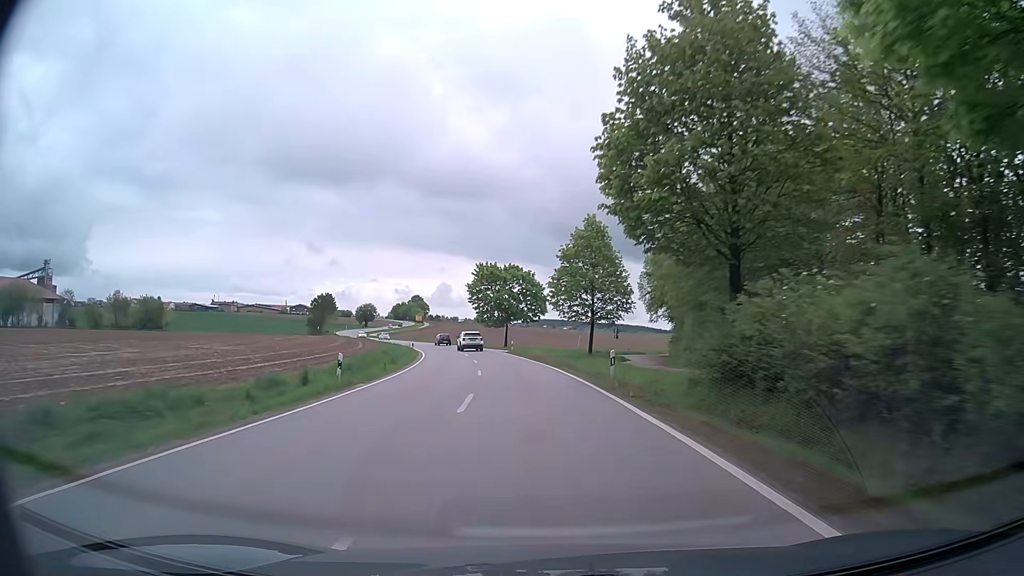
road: secondary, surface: asphalt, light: Day
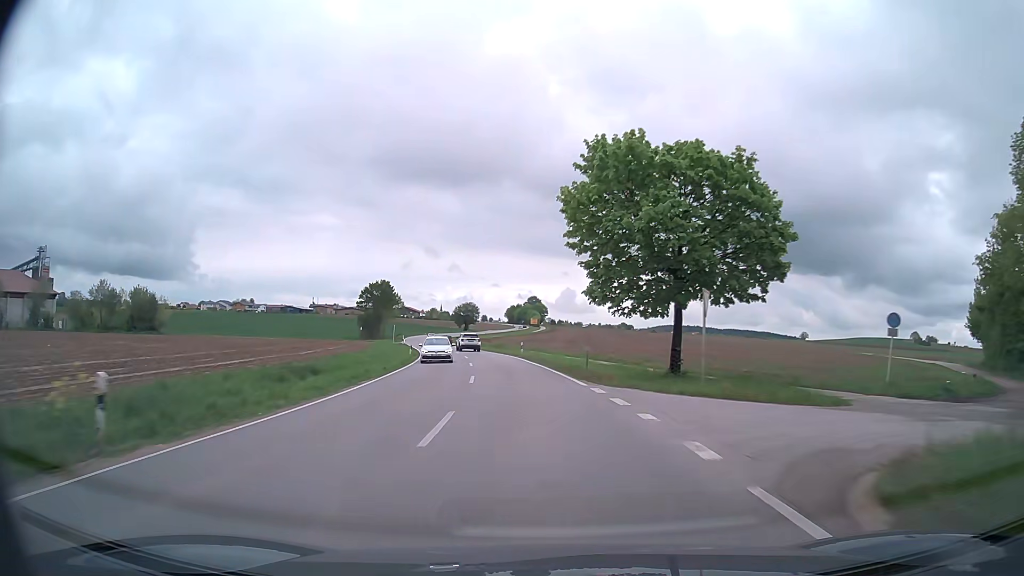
(-4.4, +52.7) m; -10°
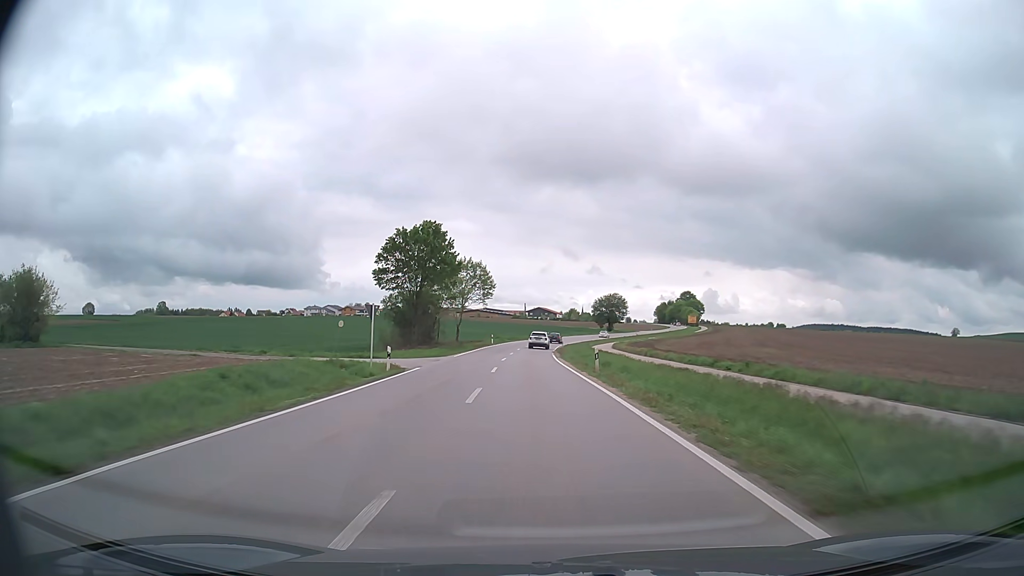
(-7.9, +66.6) m; -12°
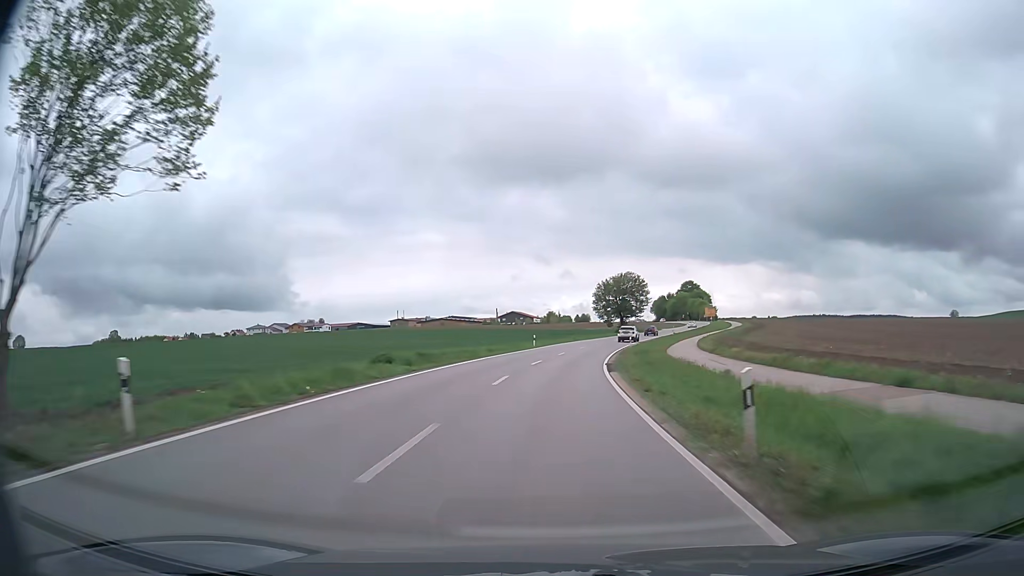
(-1.2, +67.9) m; +1°
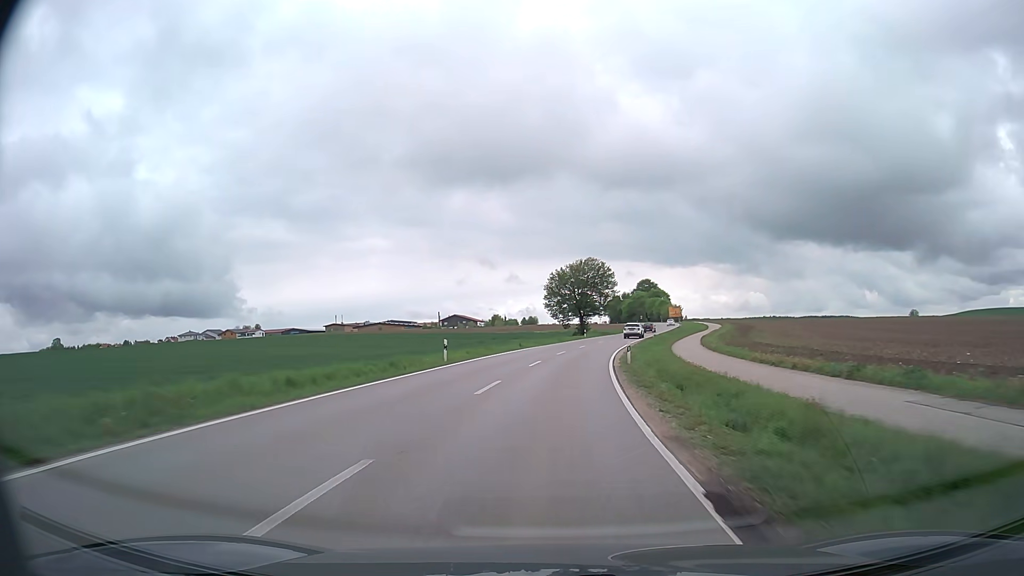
(+1.0, +27.1) m; +4°
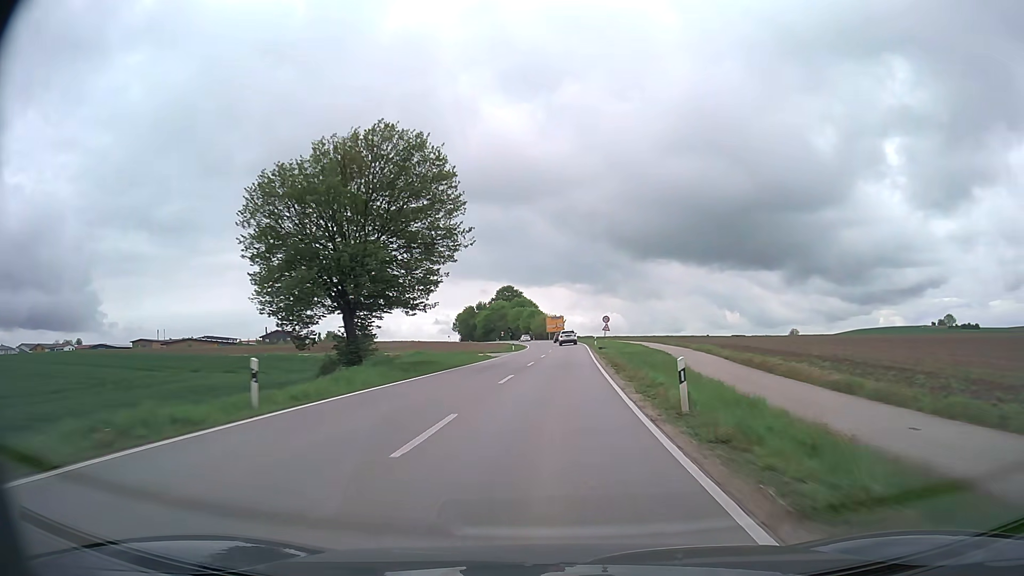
(+7.3, +67.5) m; +12°
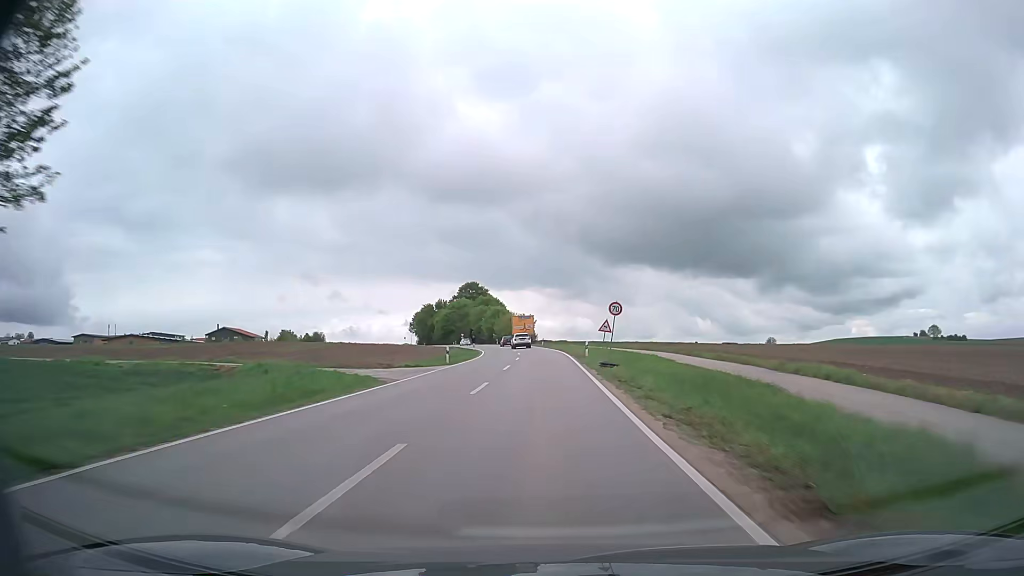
(+0.8, +27.4) m; +3°
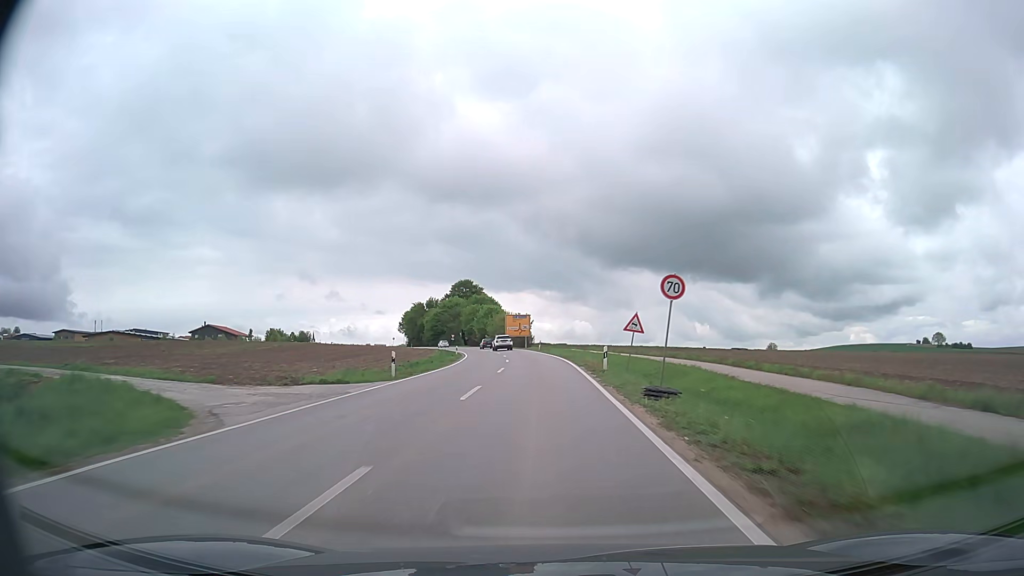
(+0.1, +13.7) m; 0°
(0, +10) (0, +20) (0, +30) (-1, +40) (-1, +50) (-2, +60) (-3, +70) (-5, +80) (-6, +90) (-8, +99) m
